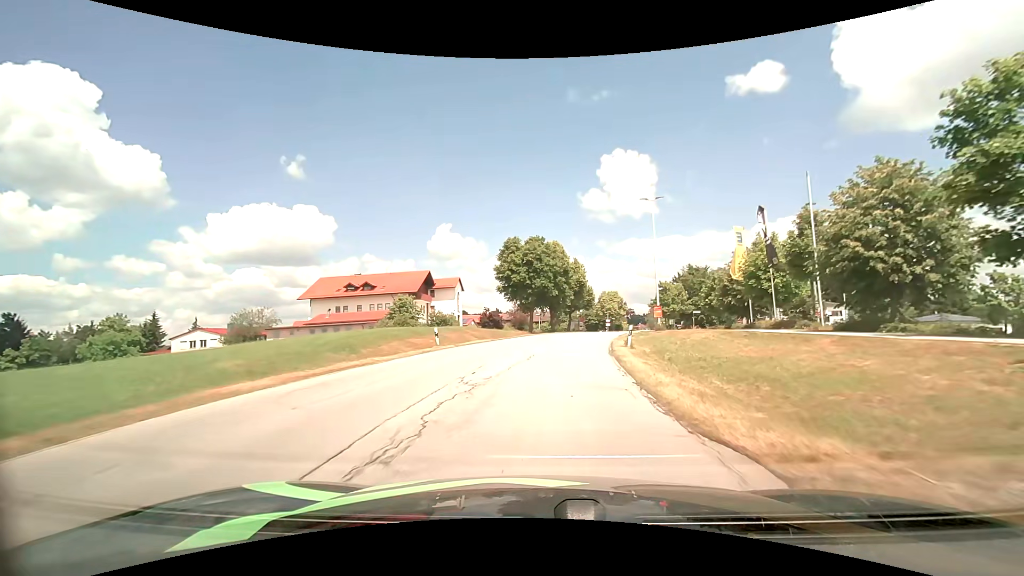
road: tertiary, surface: asphalt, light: Day
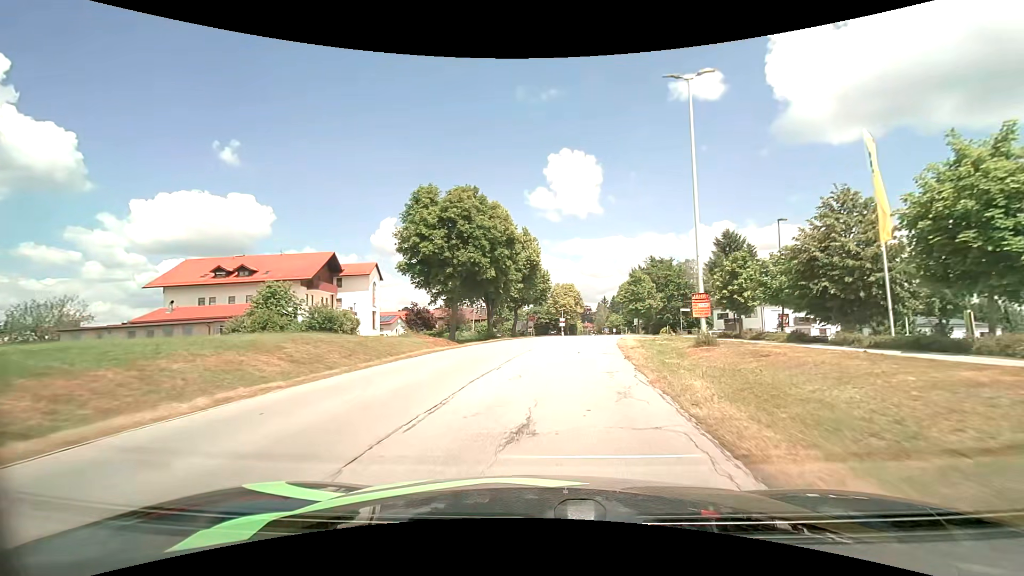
(+1.1, +21.3) m; +6°
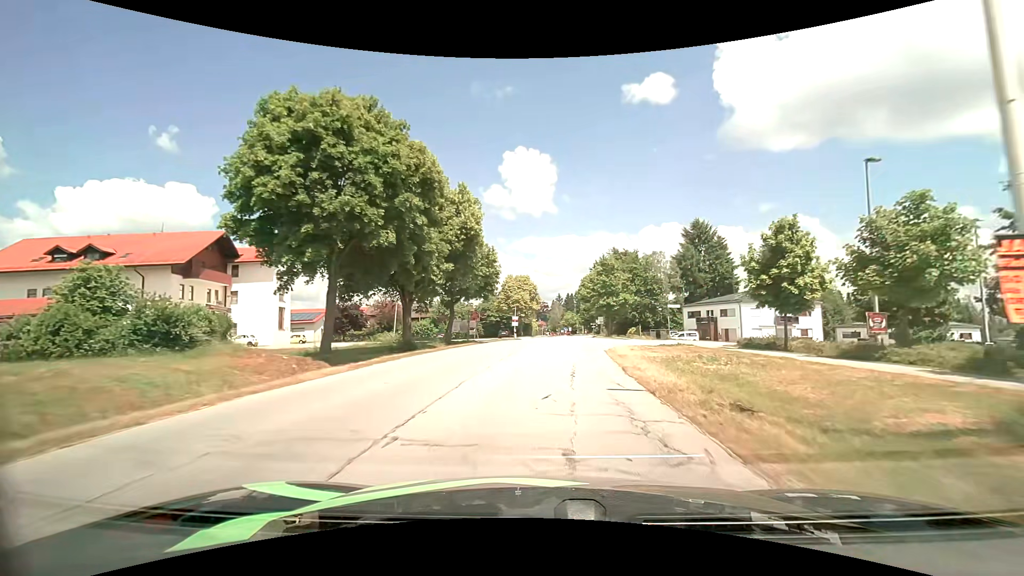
(+0.7, +14.1) m; +6°
